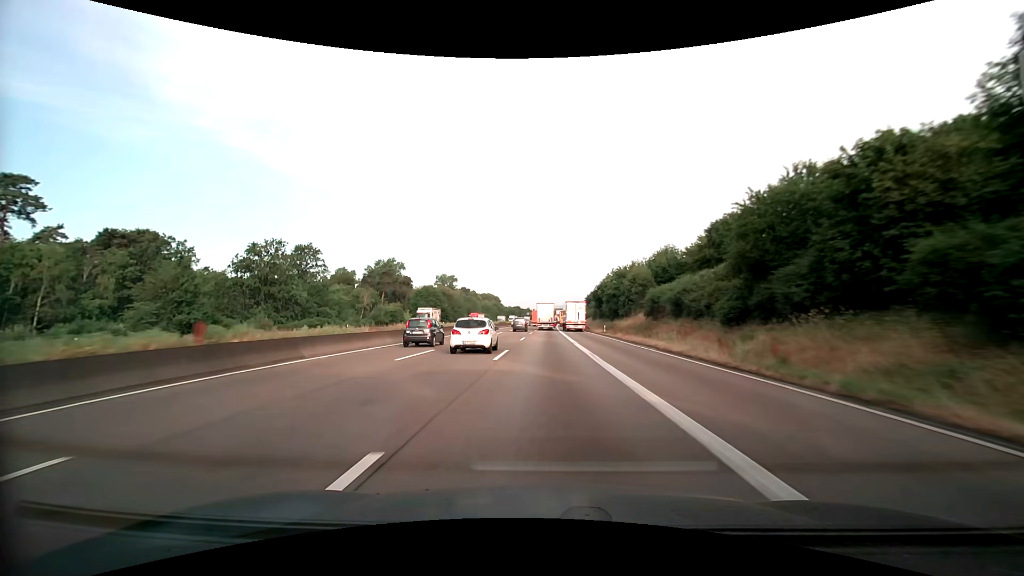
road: motorway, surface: asphalt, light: Day
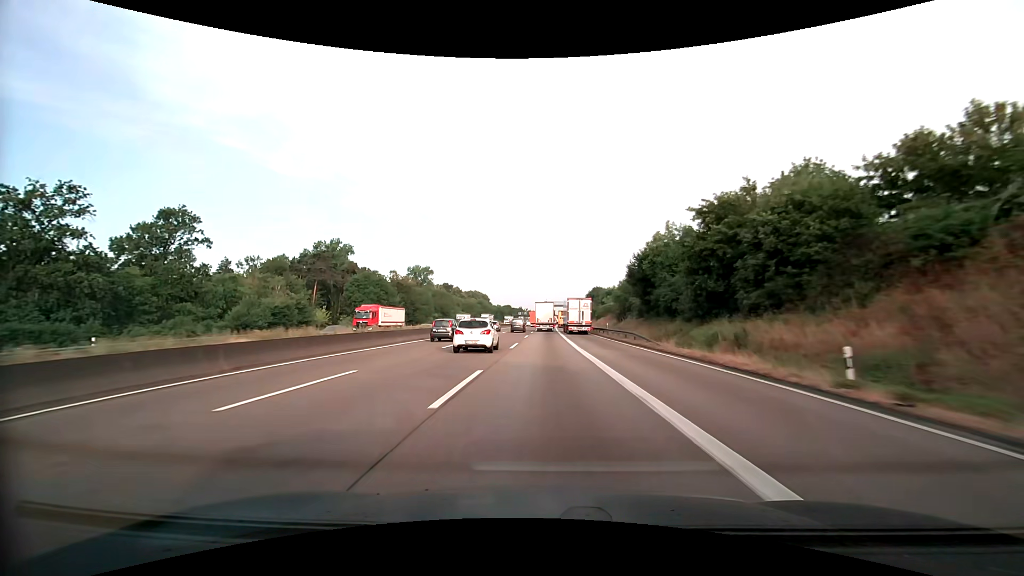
(+0.2, +45.4) m; +1°
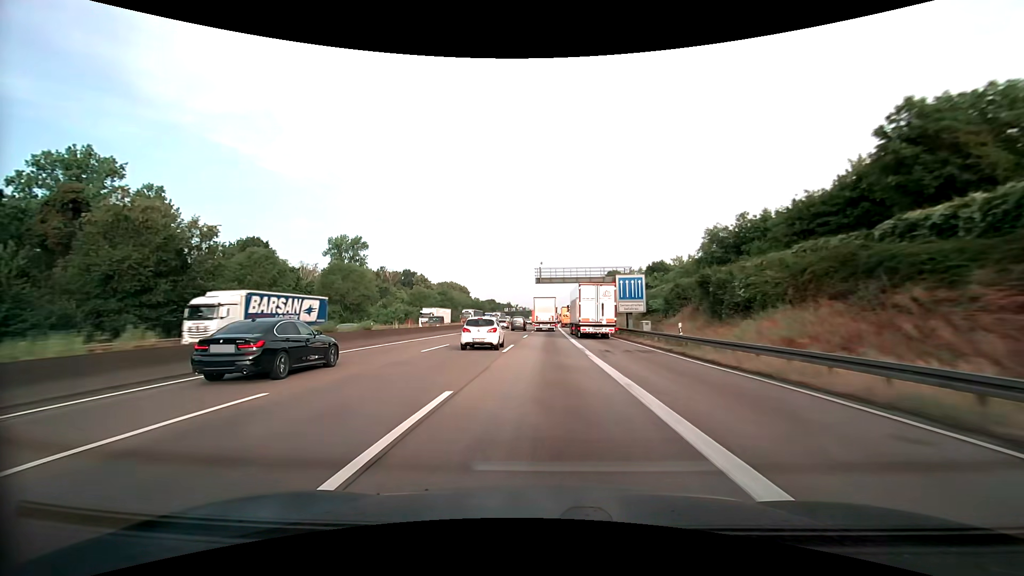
(+0.5, +76.4) m; +1°
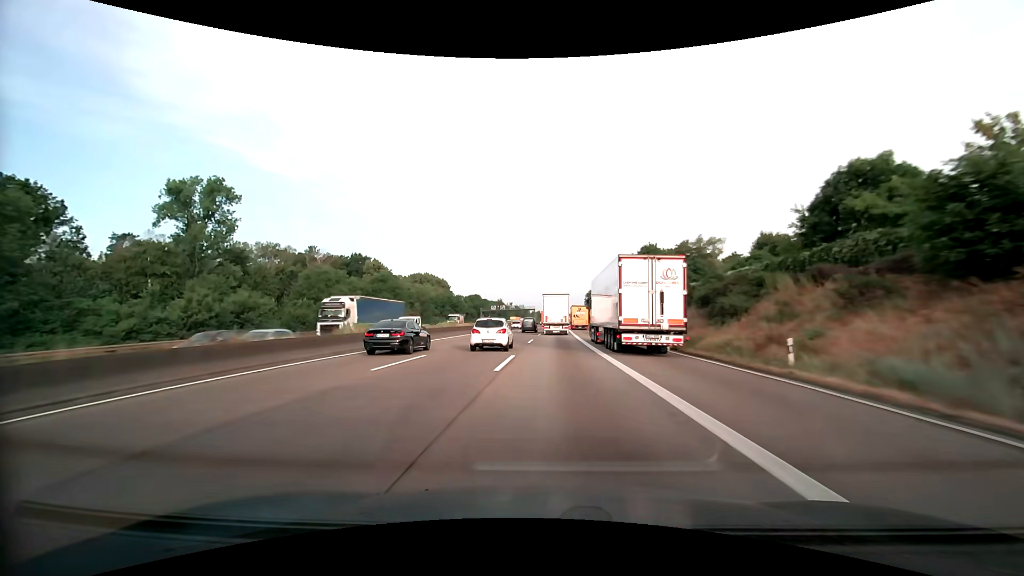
(+0.2, +61.7) m; 0°
